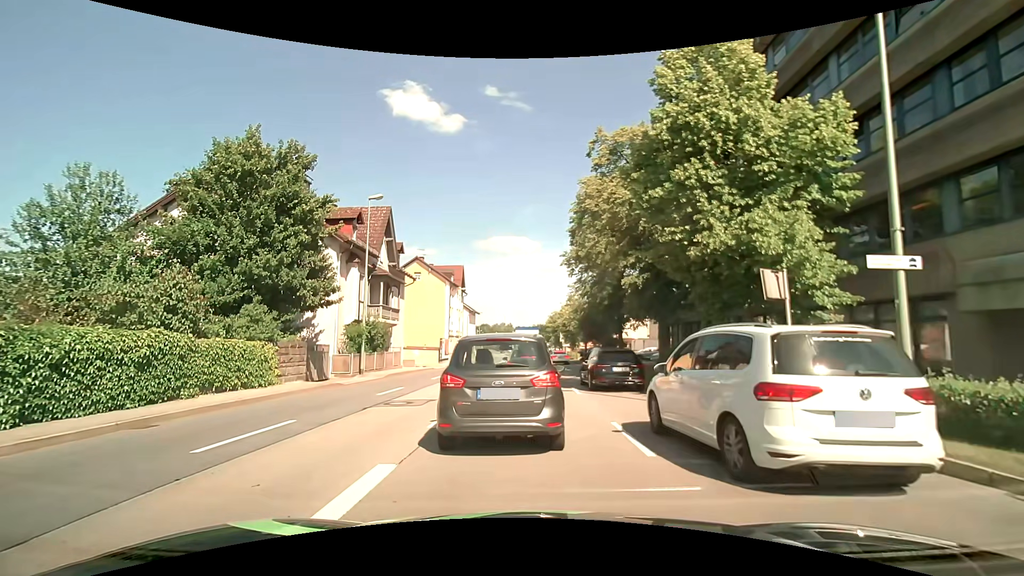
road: primary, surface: asphalt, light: Day
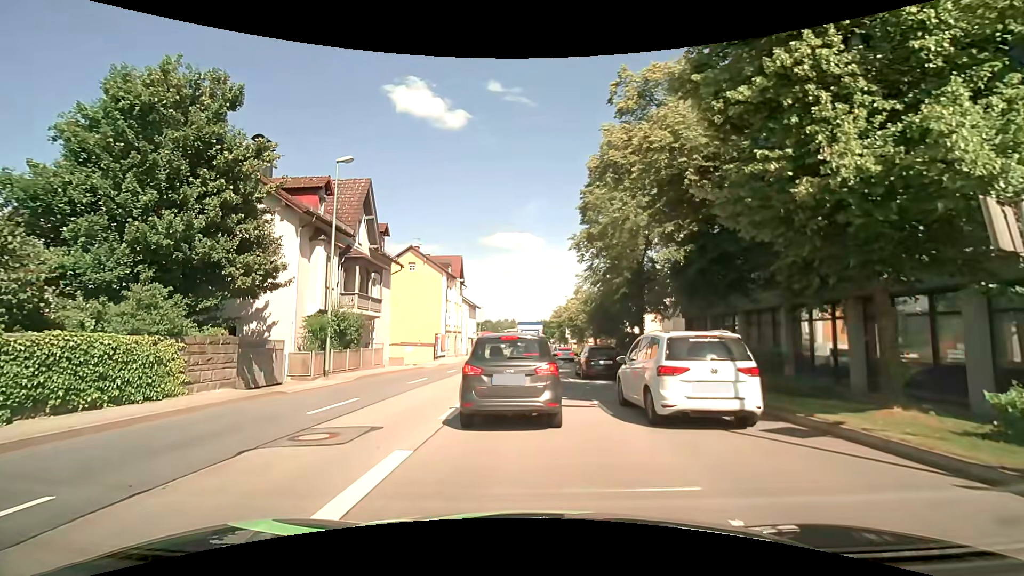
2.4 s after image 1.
(+0.2, +5.5) m; +1°
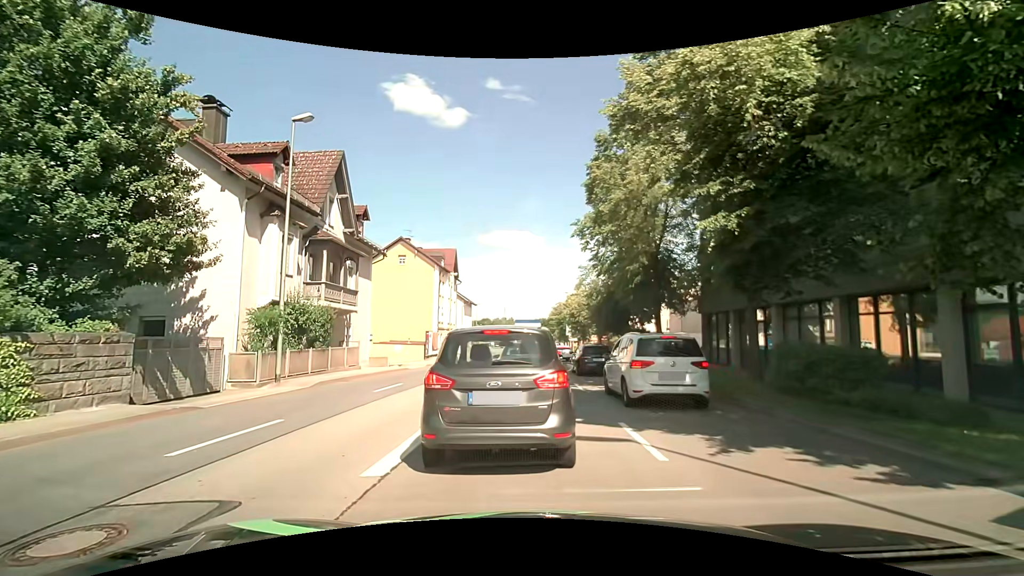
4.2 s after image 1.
(0.0, +4.0) m; -1°
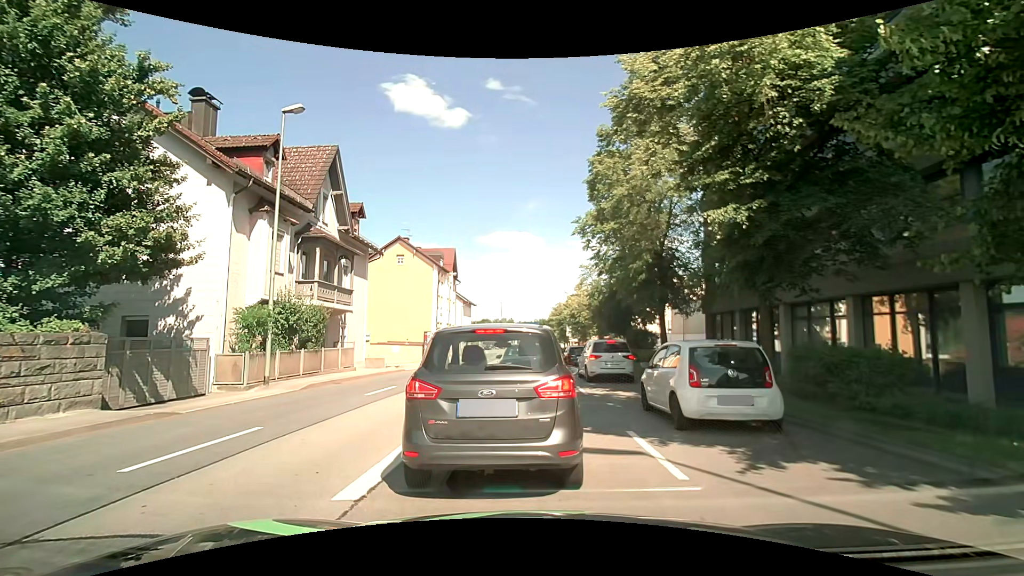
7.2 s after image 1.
(0.0, +0.8) m; 0°
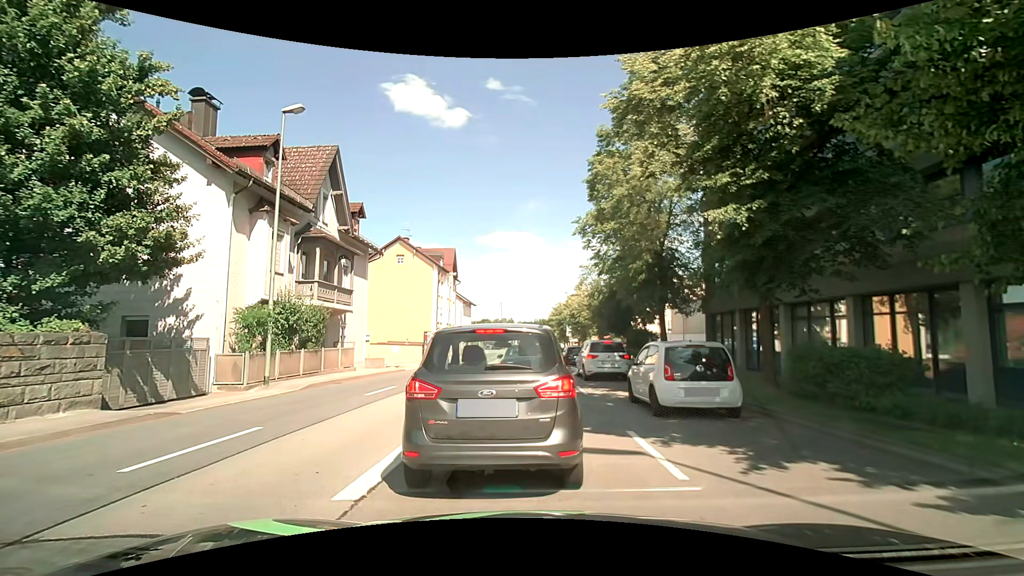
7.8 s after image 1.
(0.0, 0.0) m; 0°
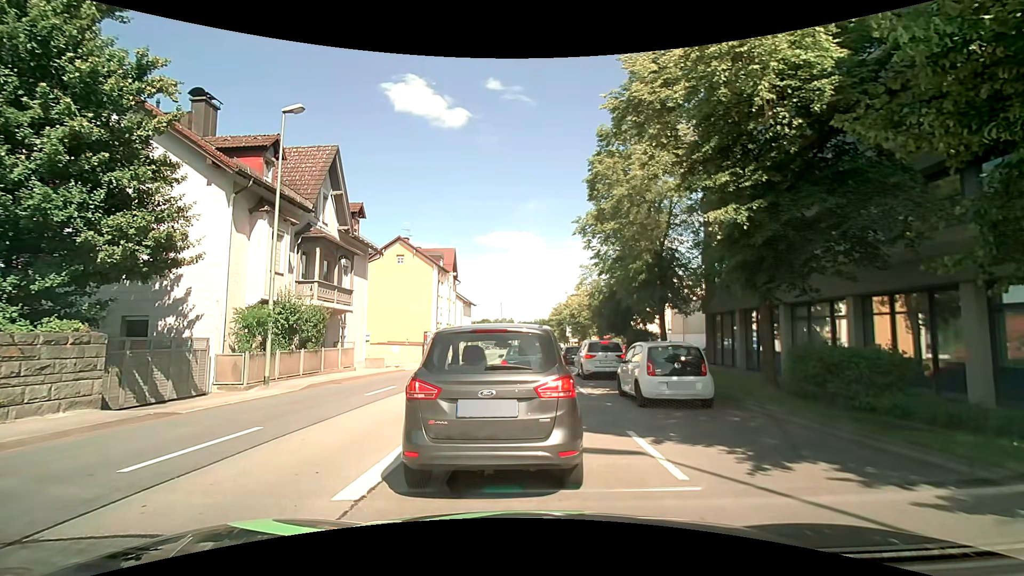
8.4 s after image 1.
(0.0, 0.0) m; 0°
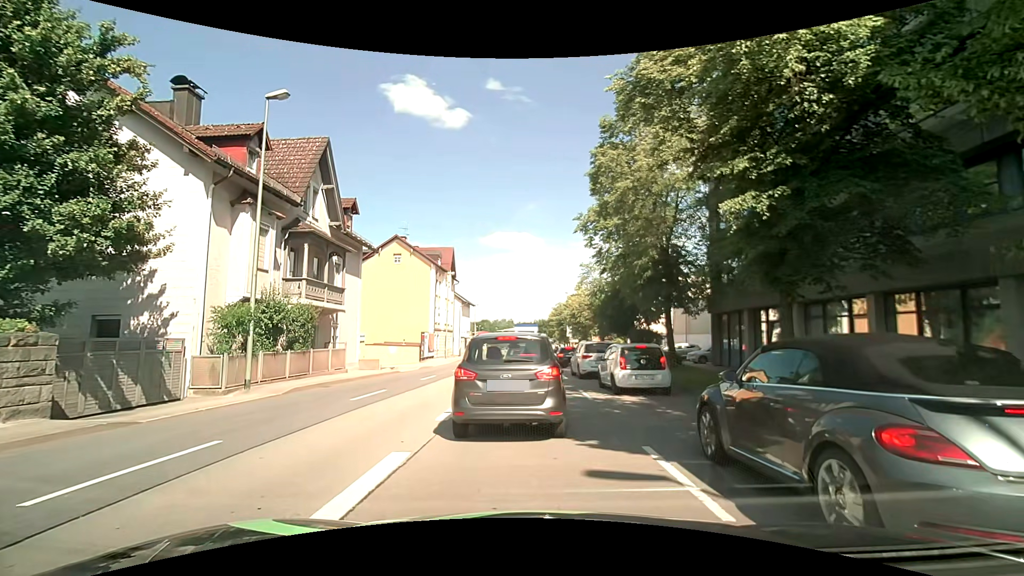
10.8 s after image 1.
(0.0, +1.2) m; -2°
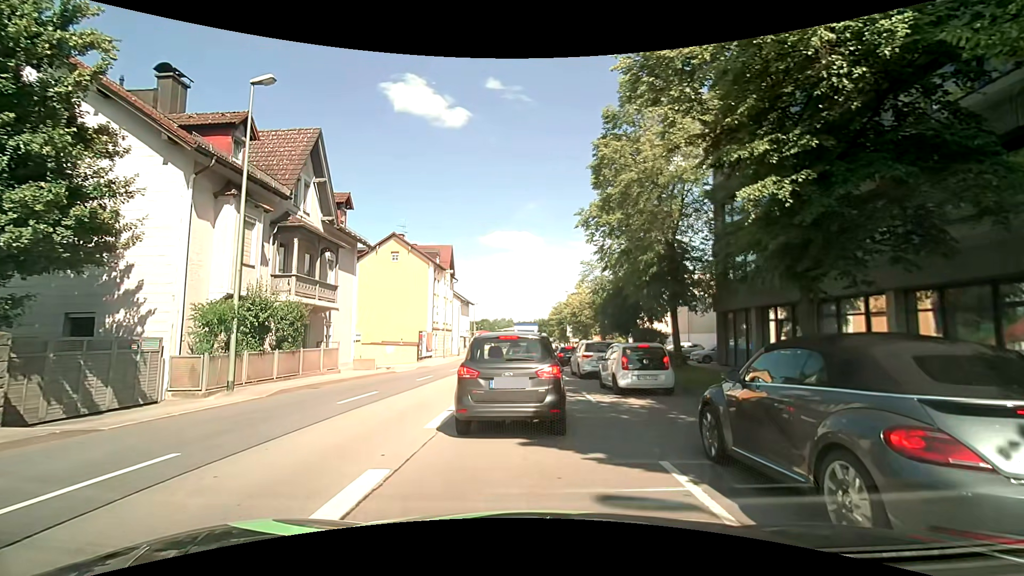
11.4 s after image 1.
(0.0, +0.9) m; +2°
